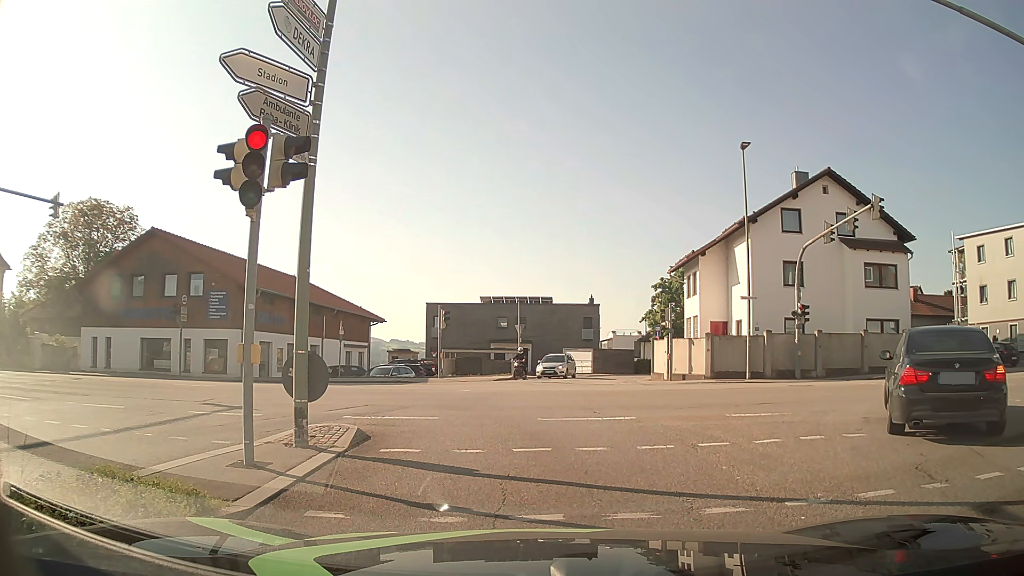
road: tertiary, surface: asphalt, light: Day
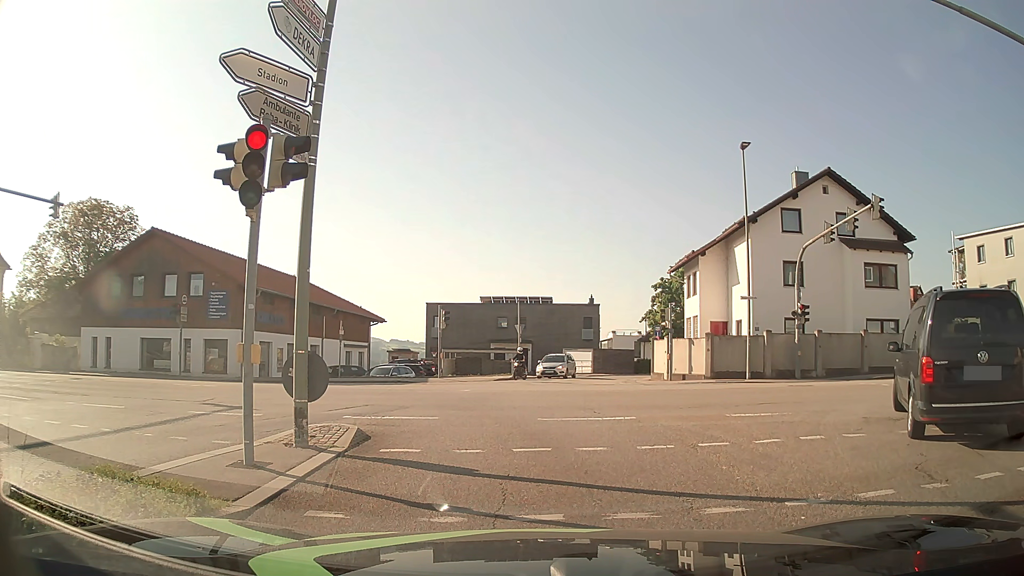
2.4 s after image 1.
(0.0, 0.0) m; 0°
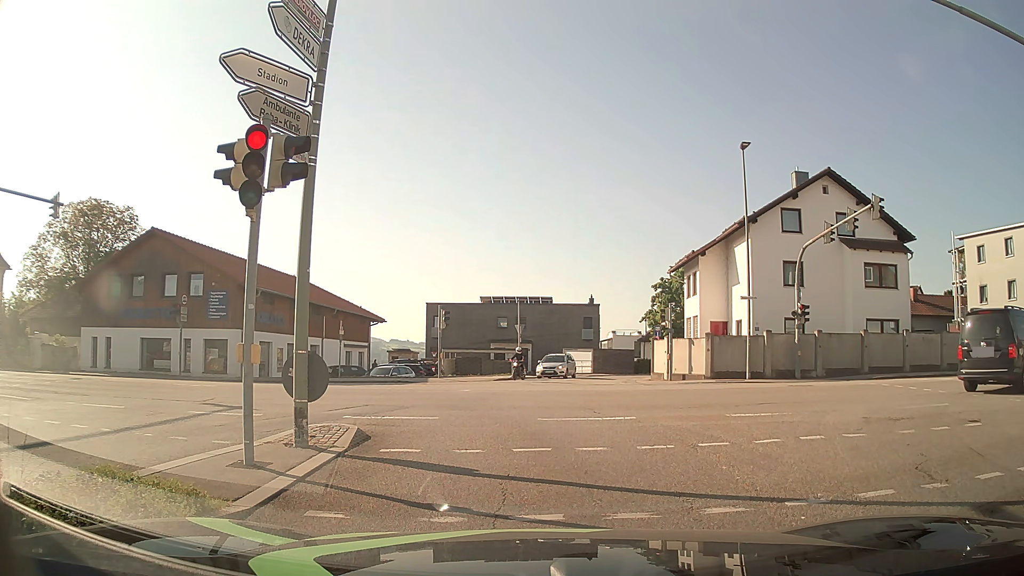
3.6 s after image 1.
(0.0, 0.0) m; 0°
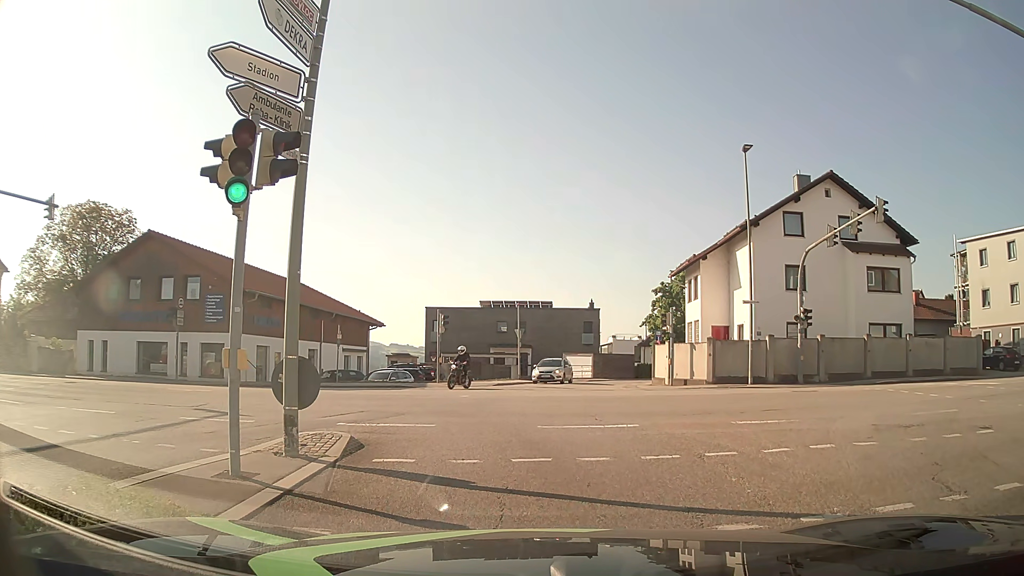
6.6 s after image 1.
(0.0, +0.4) m; 0°
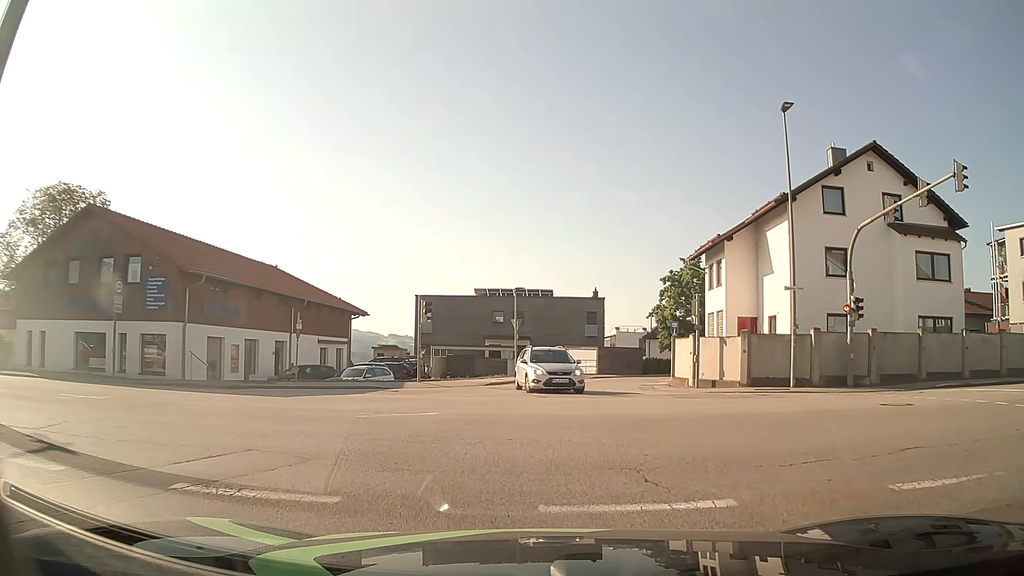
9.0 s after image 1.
(0.0, +5.3) m; +1°
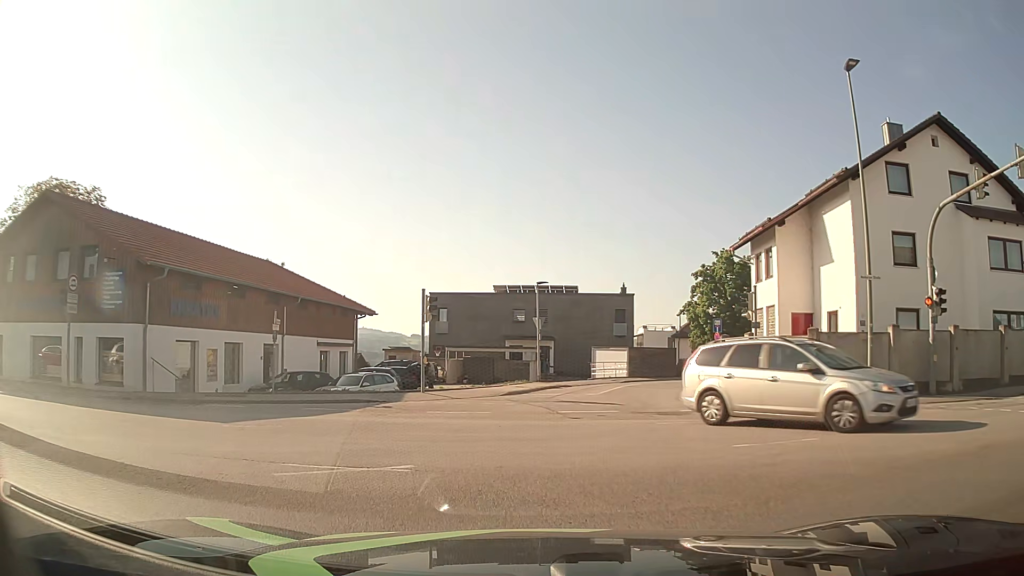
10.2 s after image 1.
(-0.1, +4.5) m; -3°
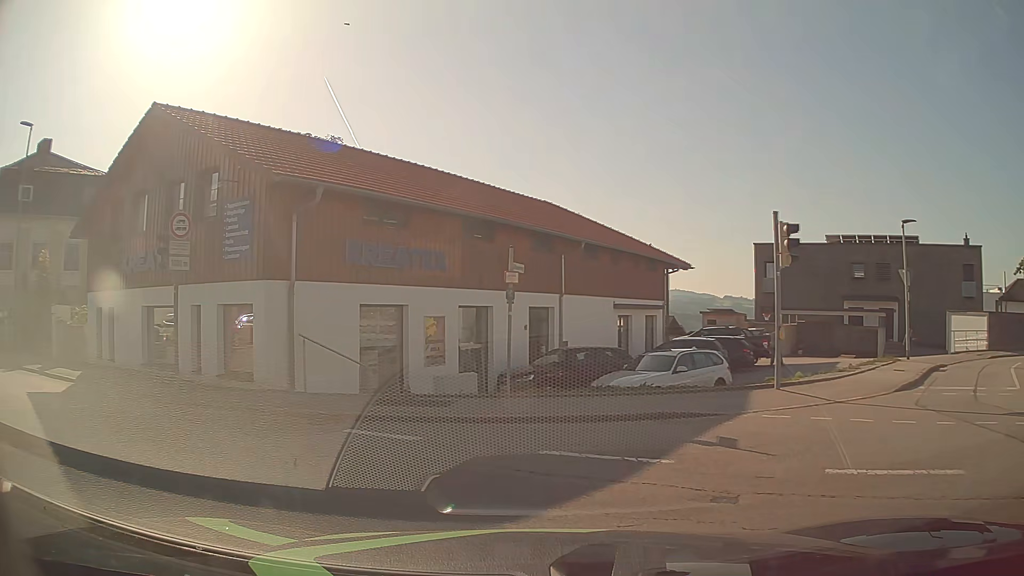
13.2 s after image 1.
(-1.3, +9.0) m; -24°
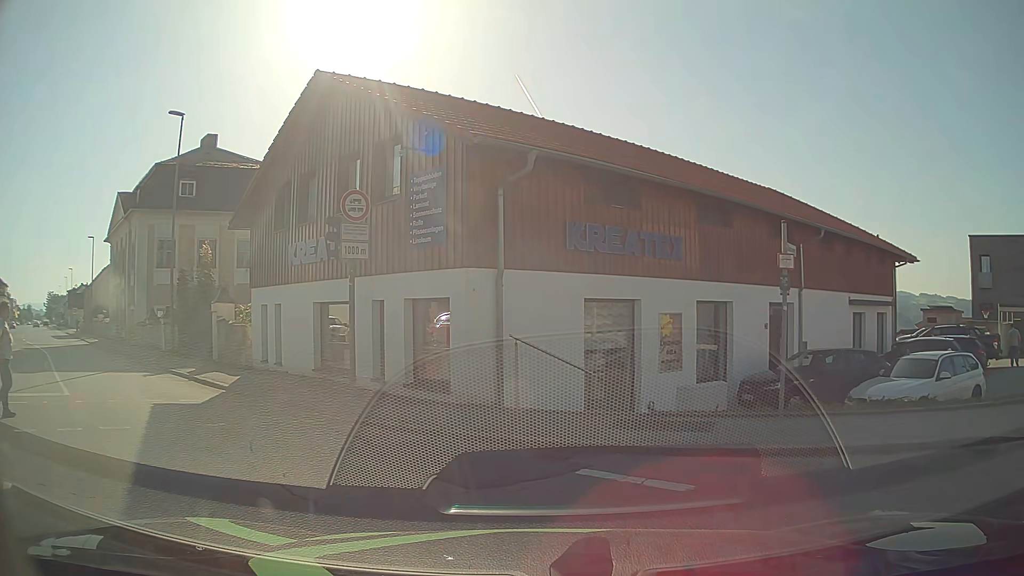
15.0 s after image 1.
(-0.4, +2.5) m; -14°
(-4, +9) (-11, +15) (-19, +22) (-26, +29) (-34, +35) (-42, +41) (-50, +47) (-58, +53) (-66, +59) (-74, +65) m
